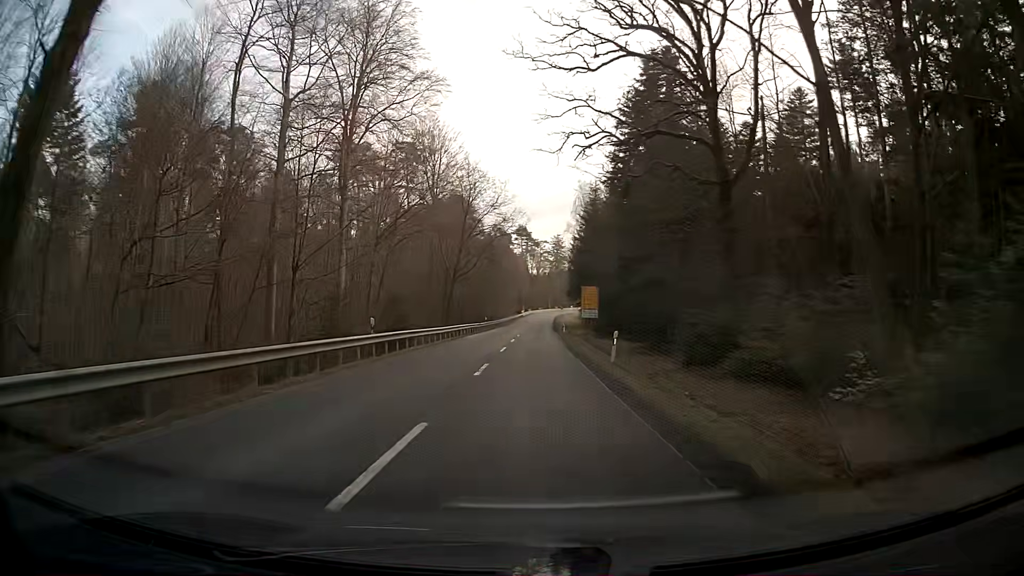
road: secondary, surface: asphalt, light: Day
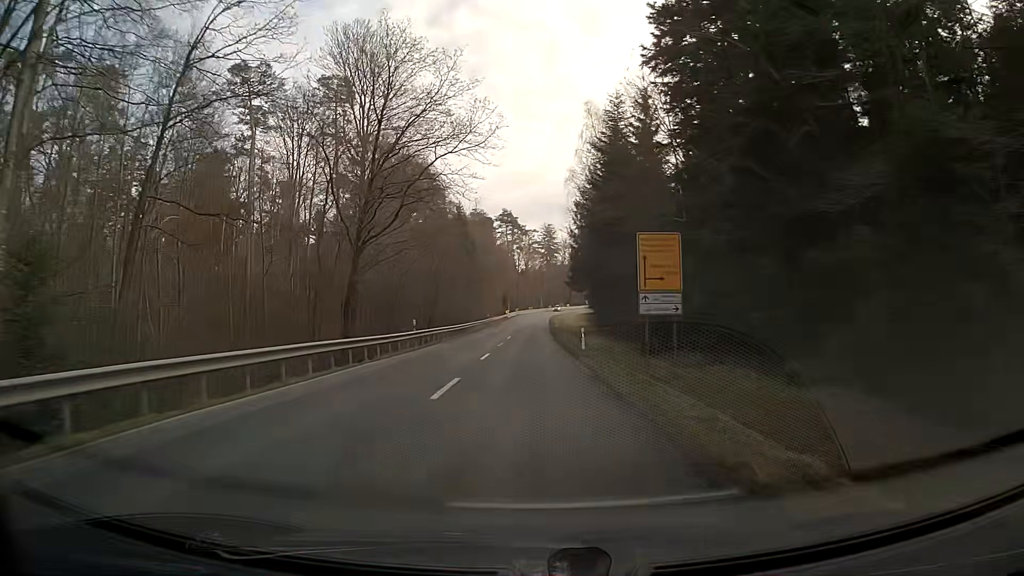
(-0.3, +37.7) m; -1°
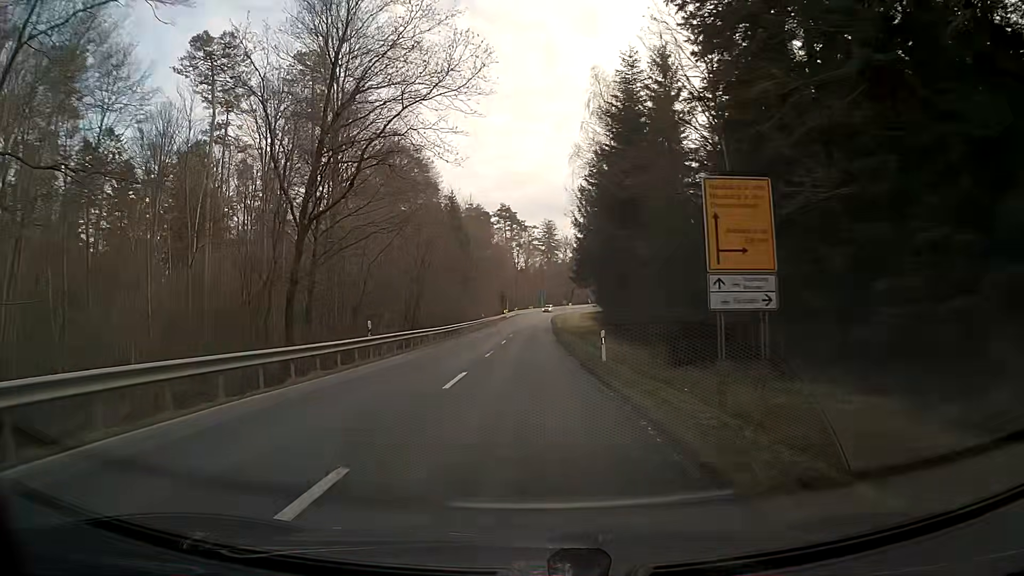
(+0.1, +9.3) m; +1°
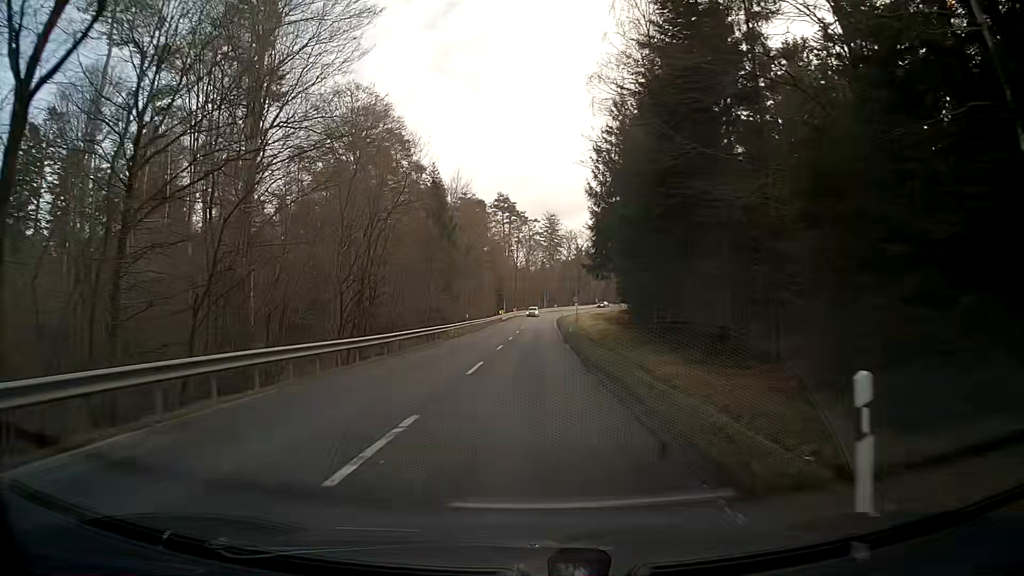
(+0.1, +18.5) m; 0°
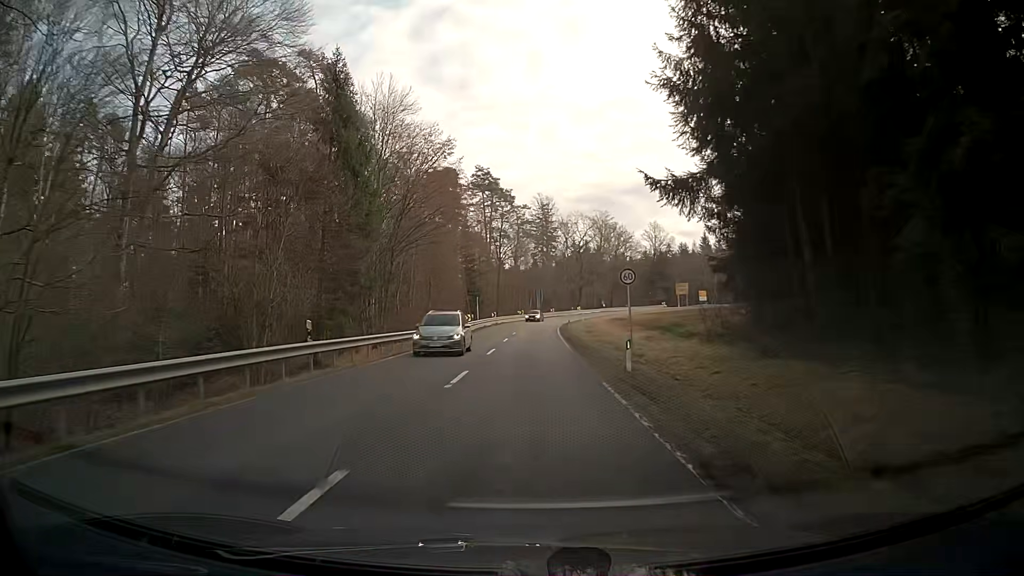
(+0.3, +36.7) m; +1°
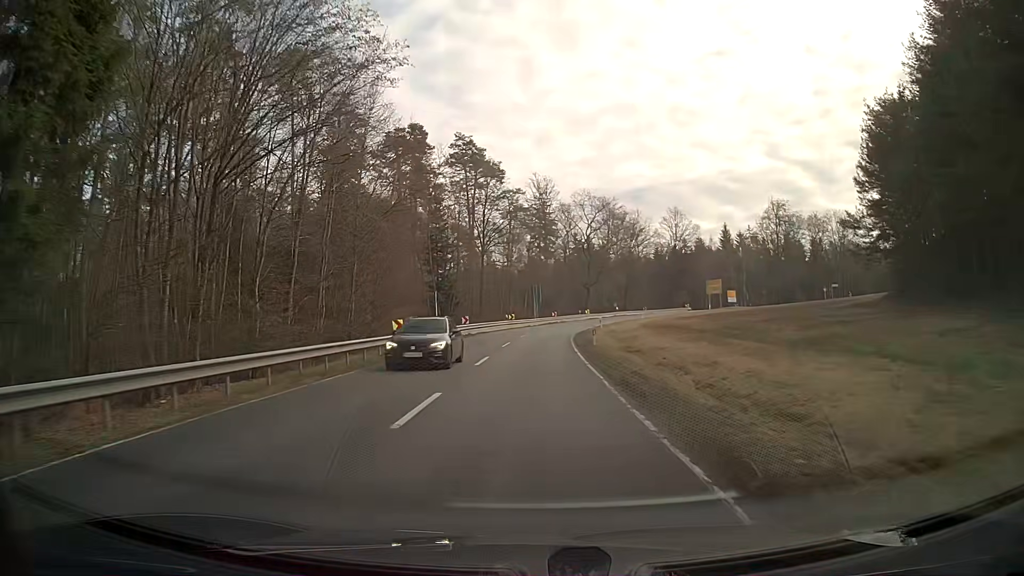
(+0.1, +27.0) m; 0°
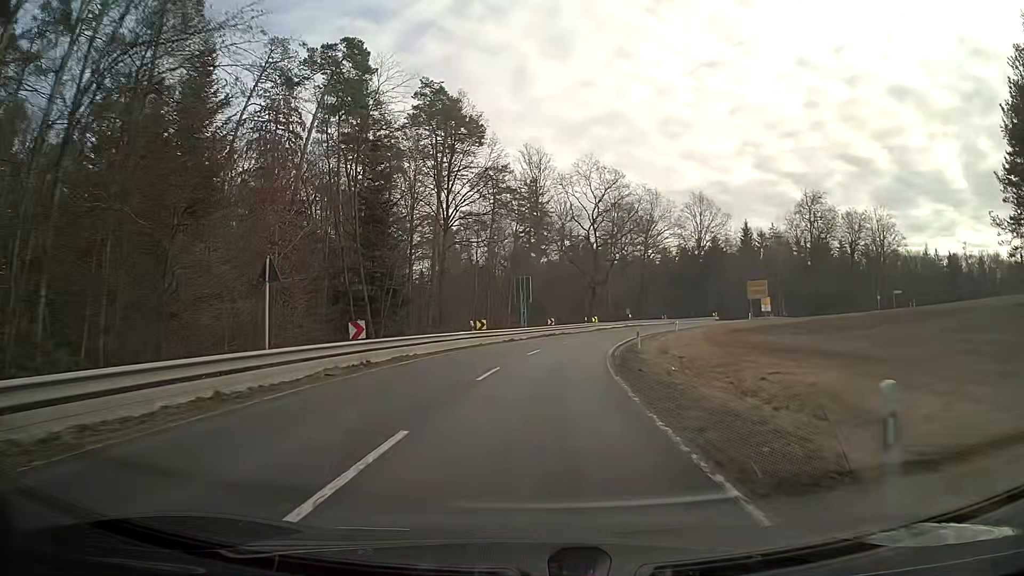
(+0.2, +26.4) m; +1°
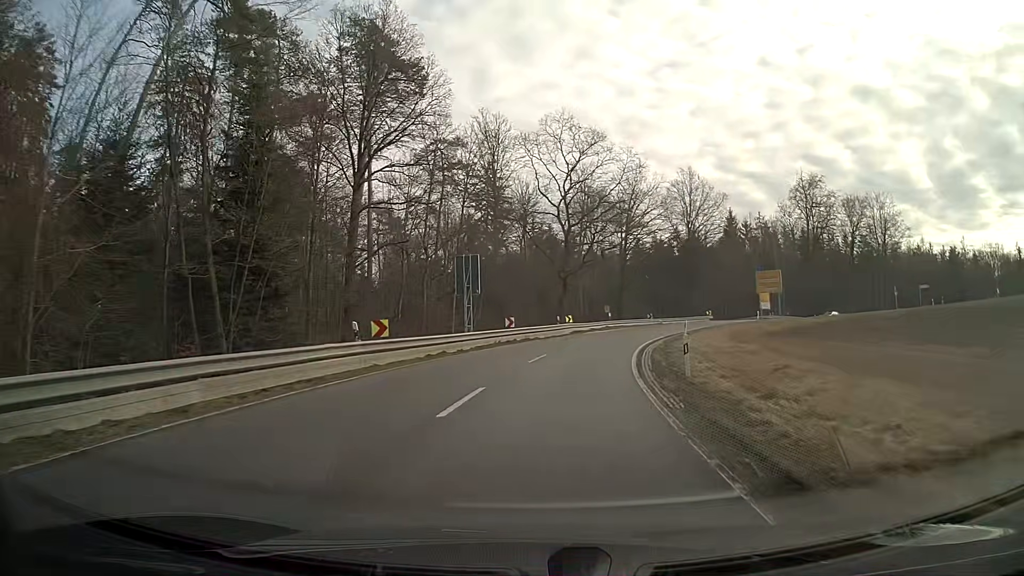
(+0.6, +17.2) m; +4°
